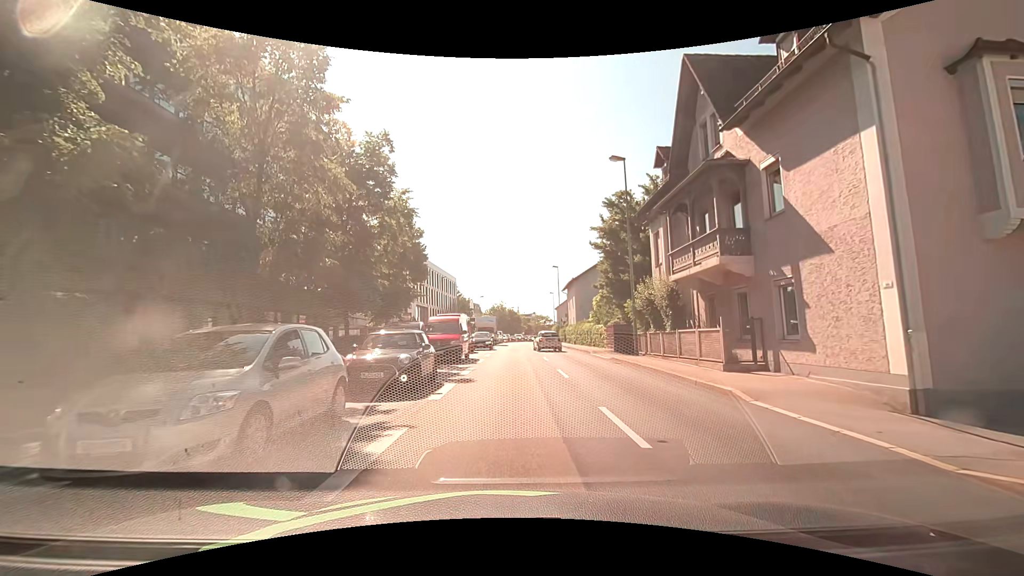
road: primary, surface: asphalt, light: Day
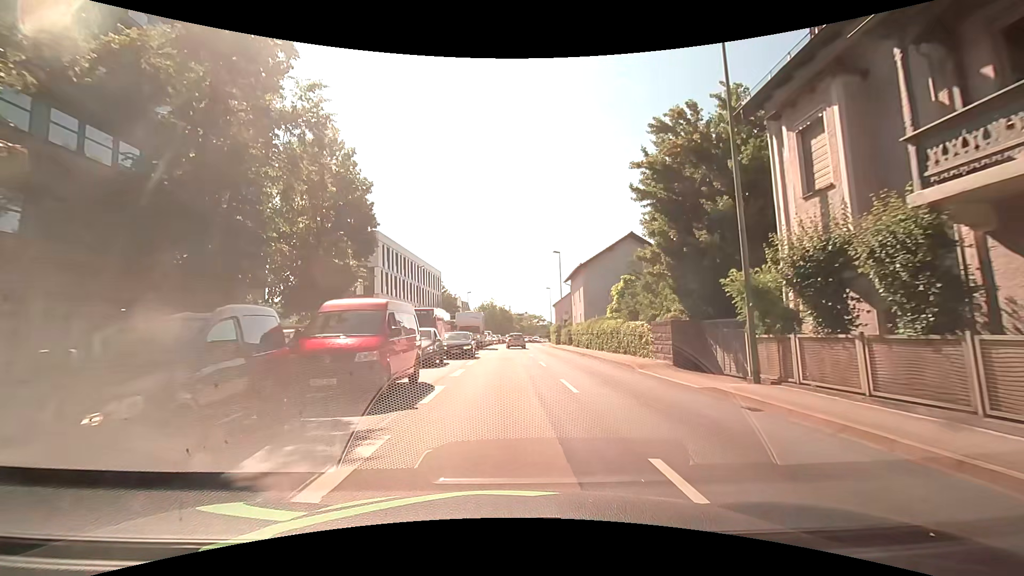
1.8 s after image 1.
(+0.2, +13.0) m; +1°
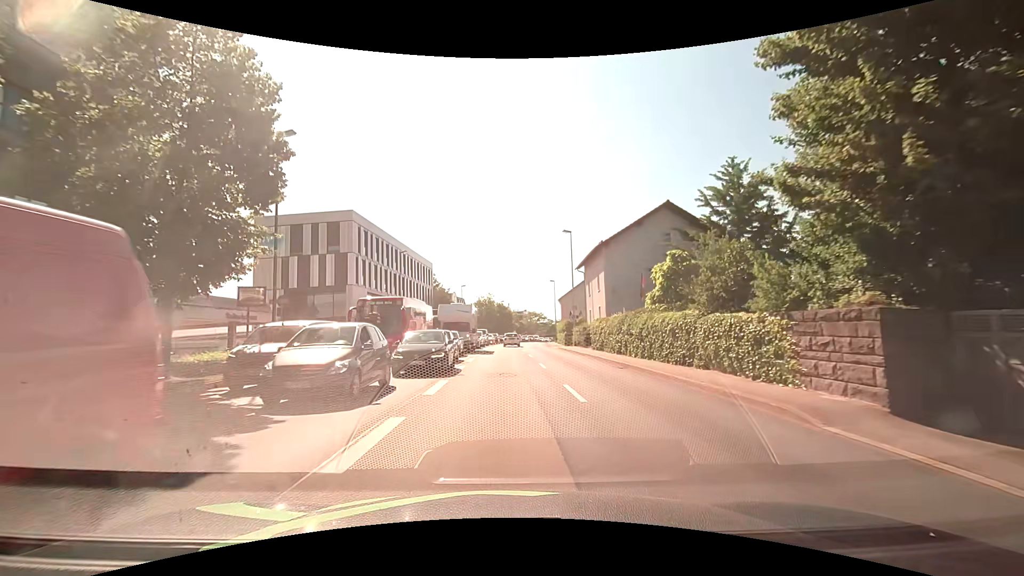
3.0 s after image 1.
(0.0, +10.8) m; 0°
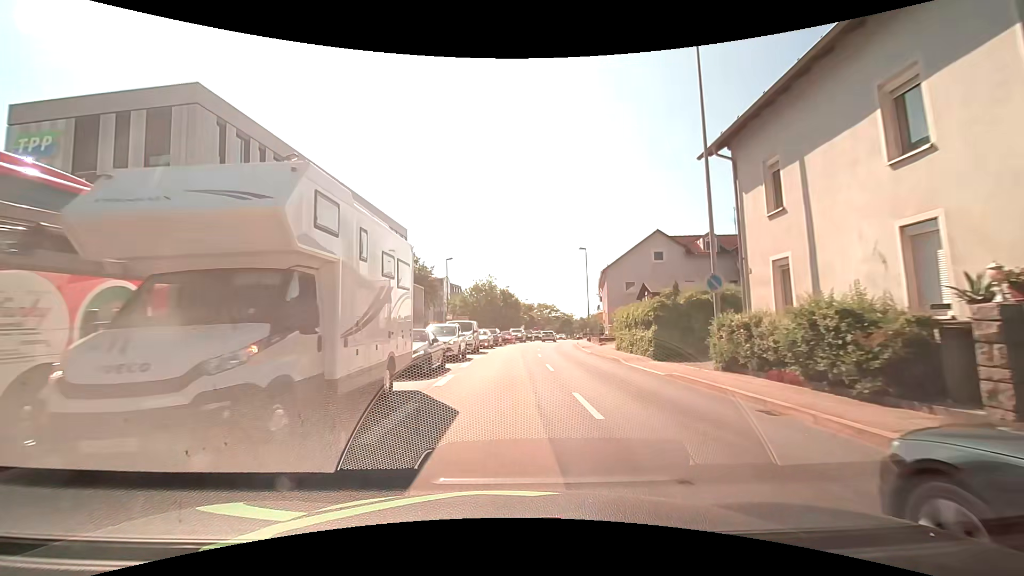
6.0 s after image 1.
(-0.2, +29.0) m; -1°
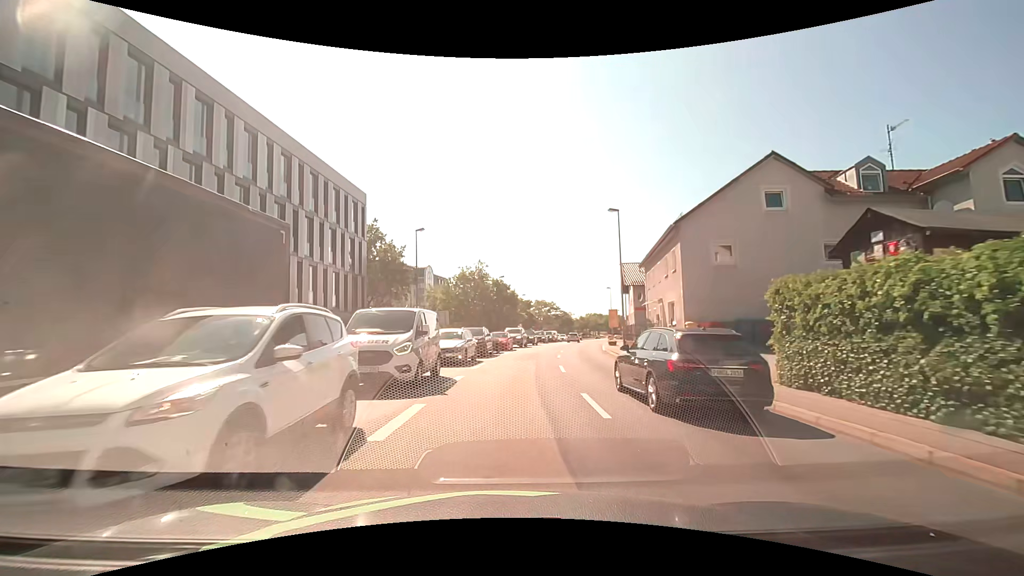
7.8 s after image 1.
(+0.1, +17.8) m; +1°
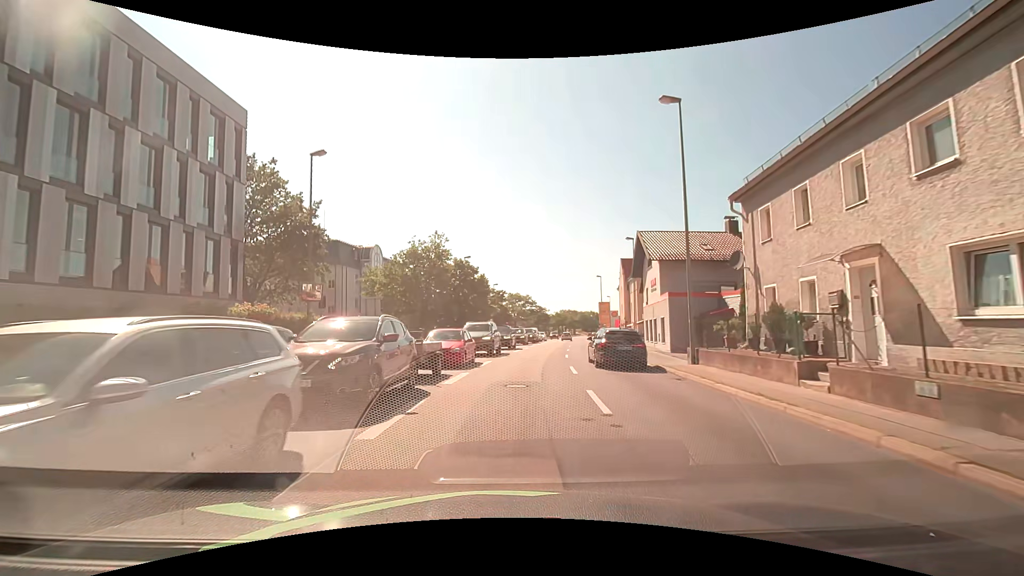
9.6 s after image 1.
(+0.4, +17.9) m; +3°
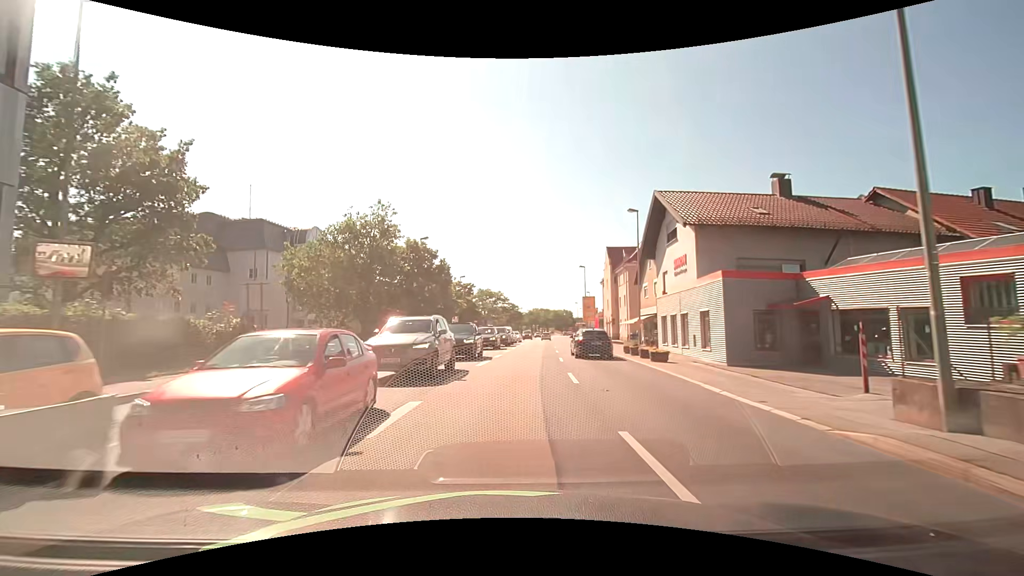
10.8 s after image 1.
(+0.3, +11.8) m; +3°
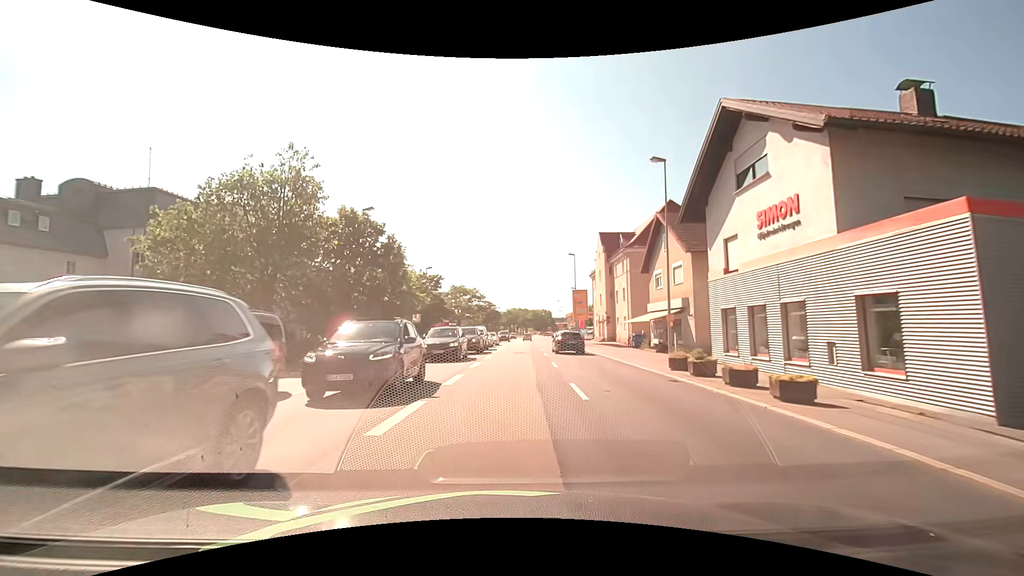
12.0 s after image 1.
(+0.3, +11.8) m; +2°
(0, +10) (0, +20) (+1, +30) (+1, +40) (+1, +50) (+2, +60) (+2, +70) (+2, +80) (+3, +90) (+3, +100) m
